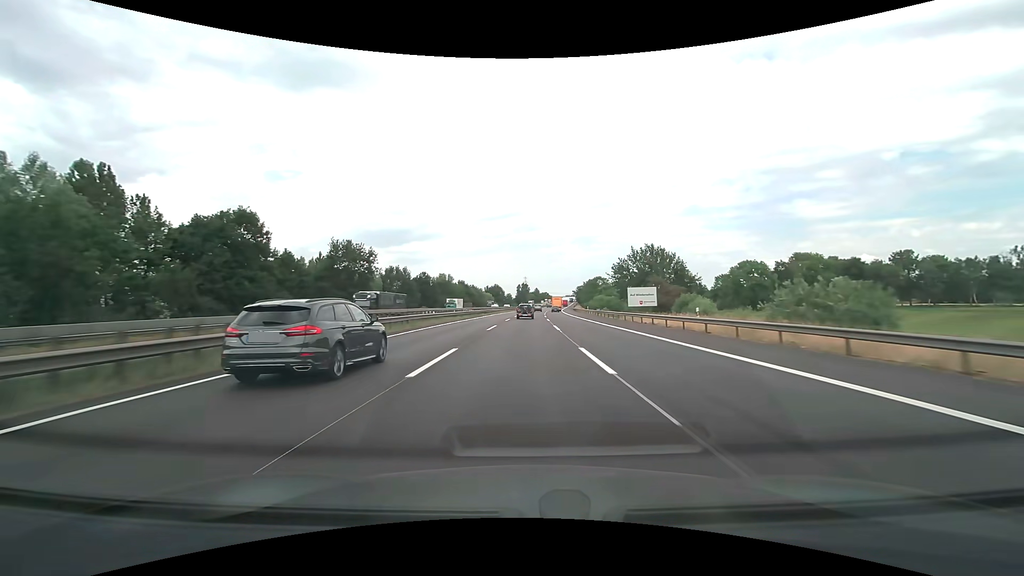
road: motorway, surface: asphalt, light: Day
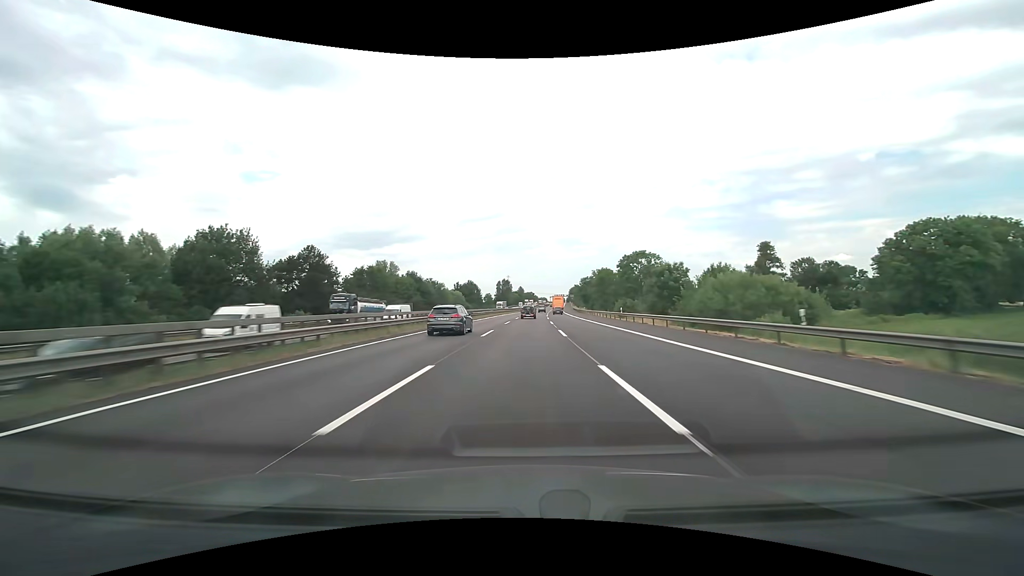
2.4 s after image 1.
(+1.2, +76.2) m; +2°
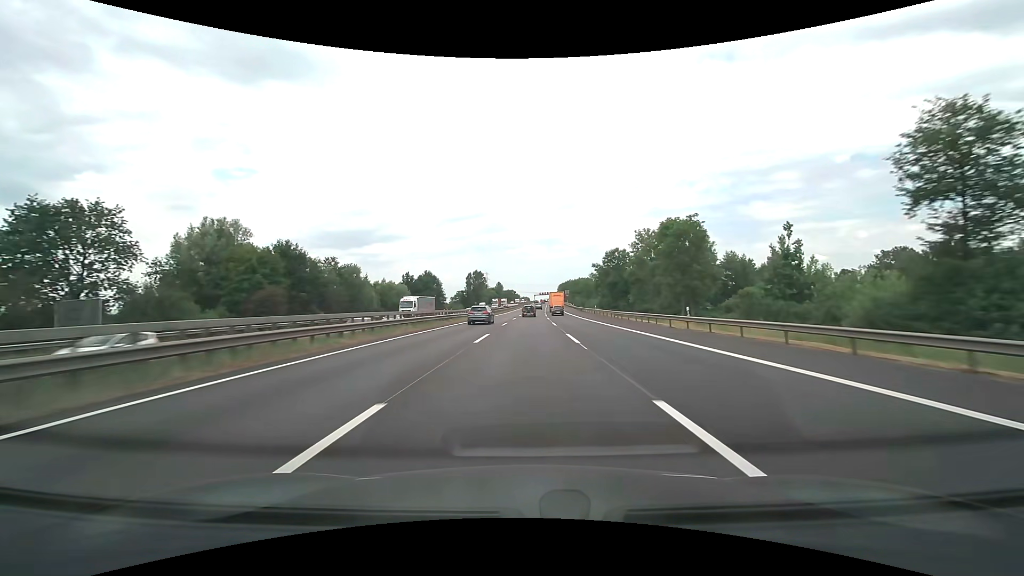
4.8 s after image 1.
(+1.4, +76.9) m; +2°
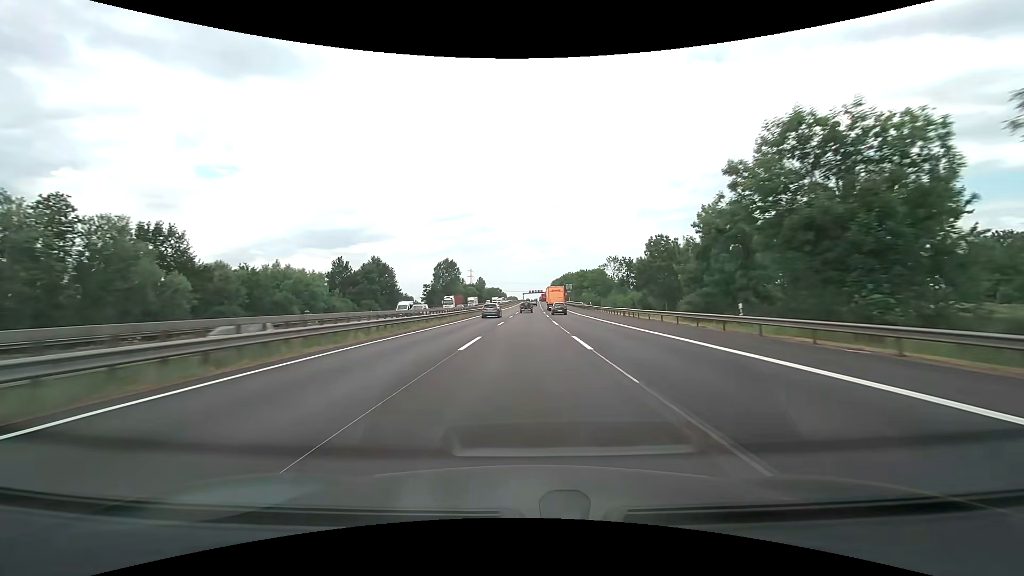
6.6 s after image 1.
(+0.7, +58.1) m; +1°
